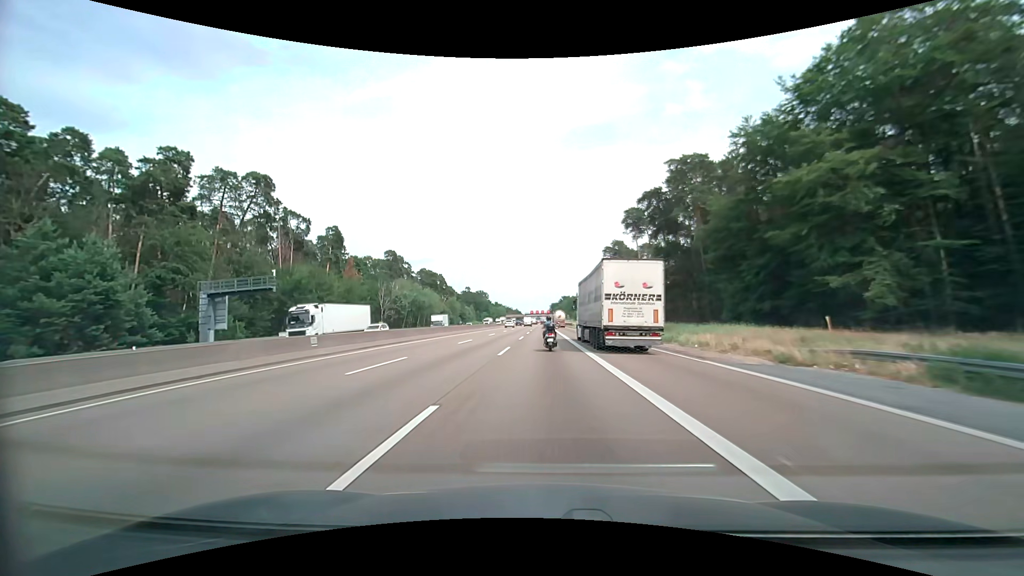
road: motorway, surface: asphalt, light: Day
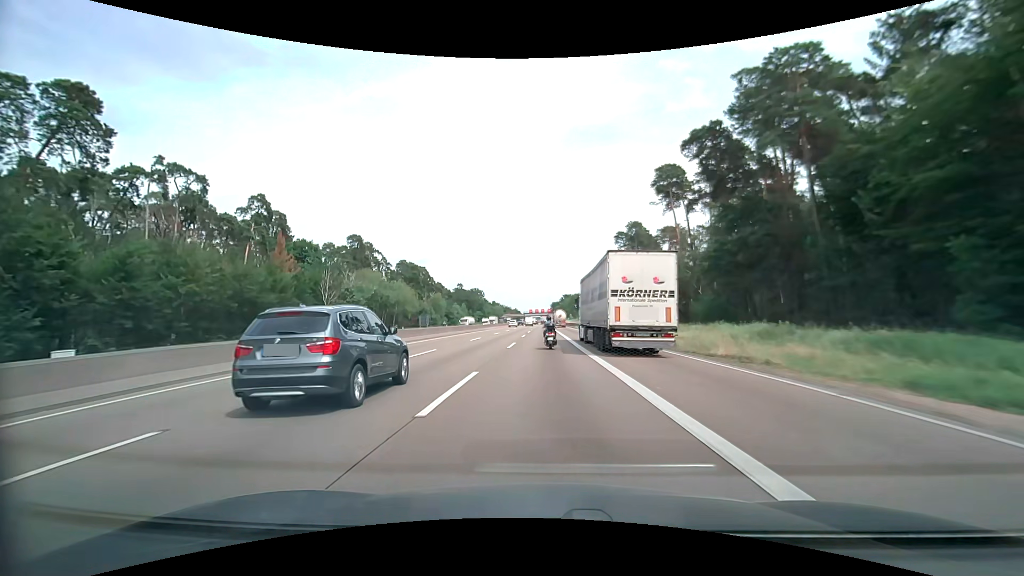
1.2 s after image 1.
(0.0, +30.5) m; 0°
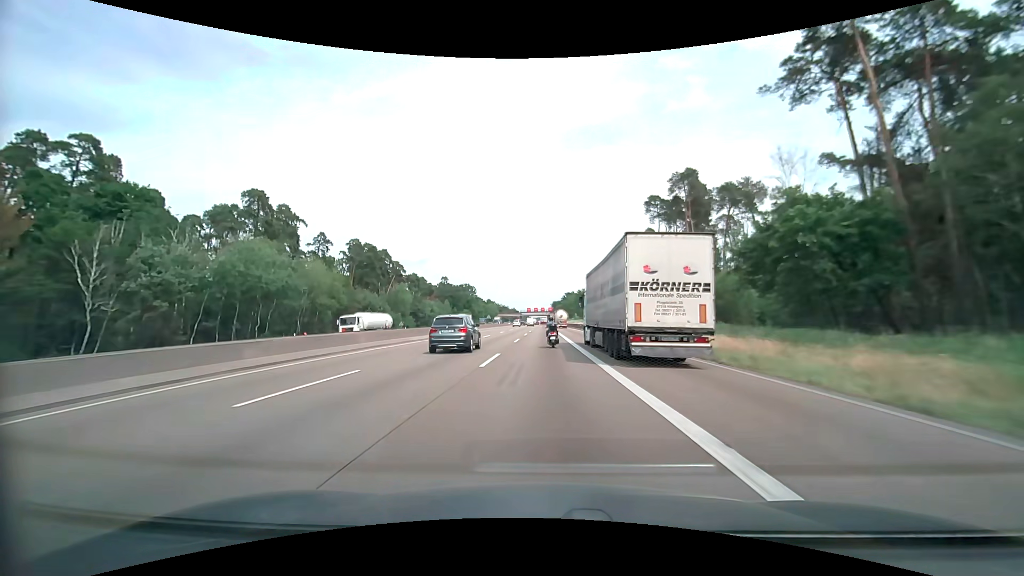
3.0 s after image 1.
(0.0, +46.0) m; 0°
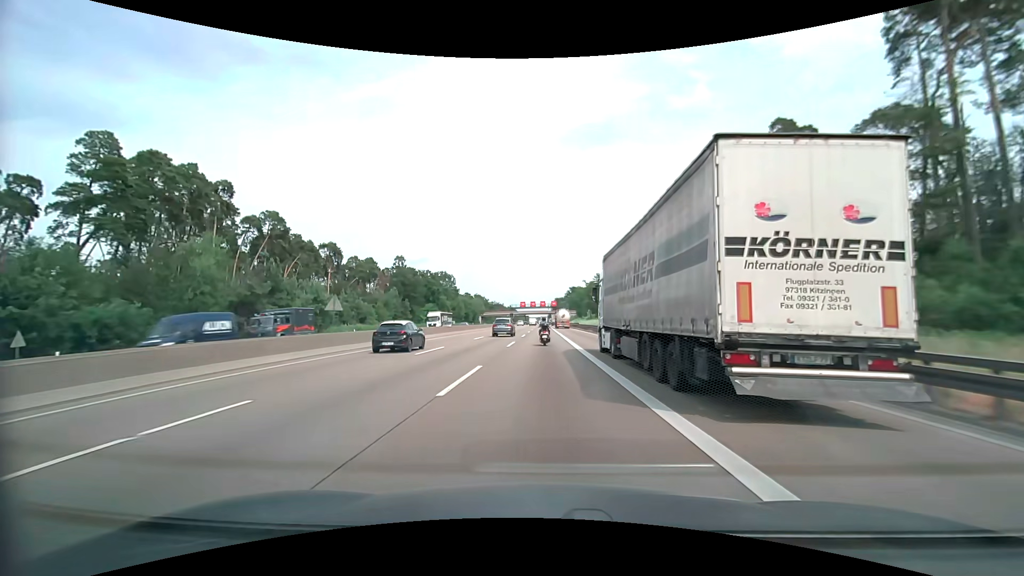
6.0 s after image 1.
(0.0, +77.5) m; 0°
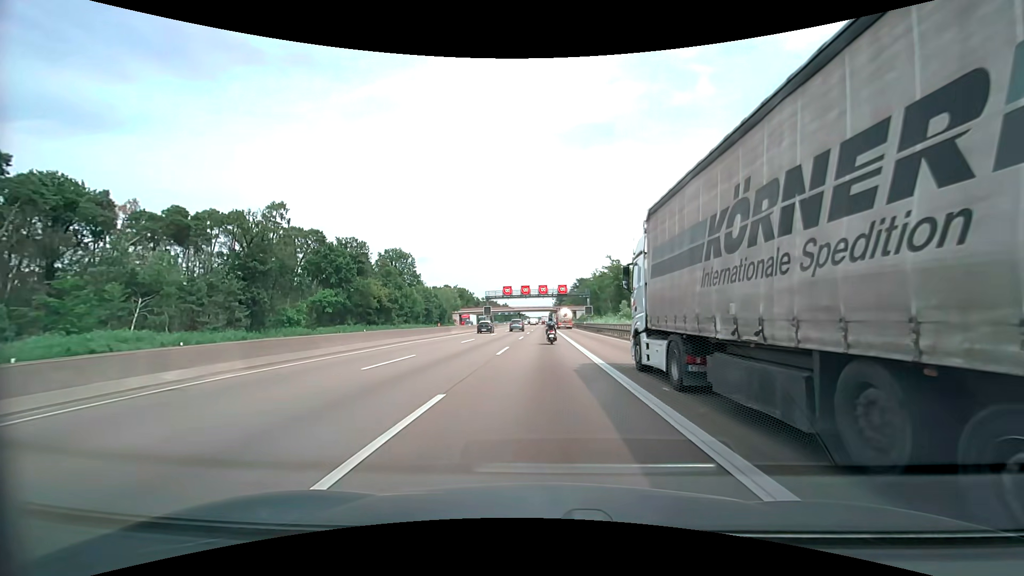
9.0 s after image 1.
(-0.1, +78.2) m; 0°
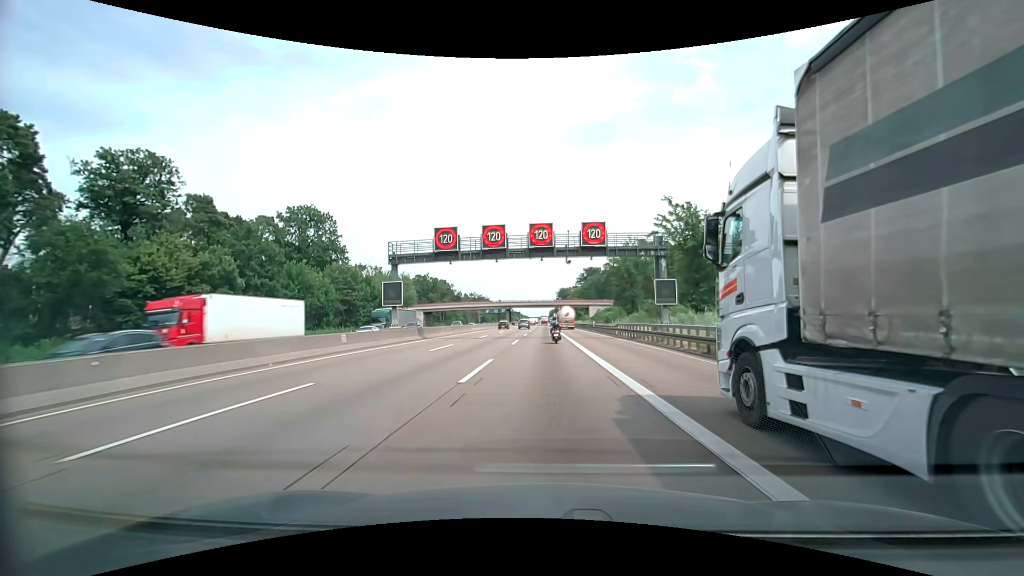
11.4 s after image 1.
(-0.5, +63.0) m; 0°
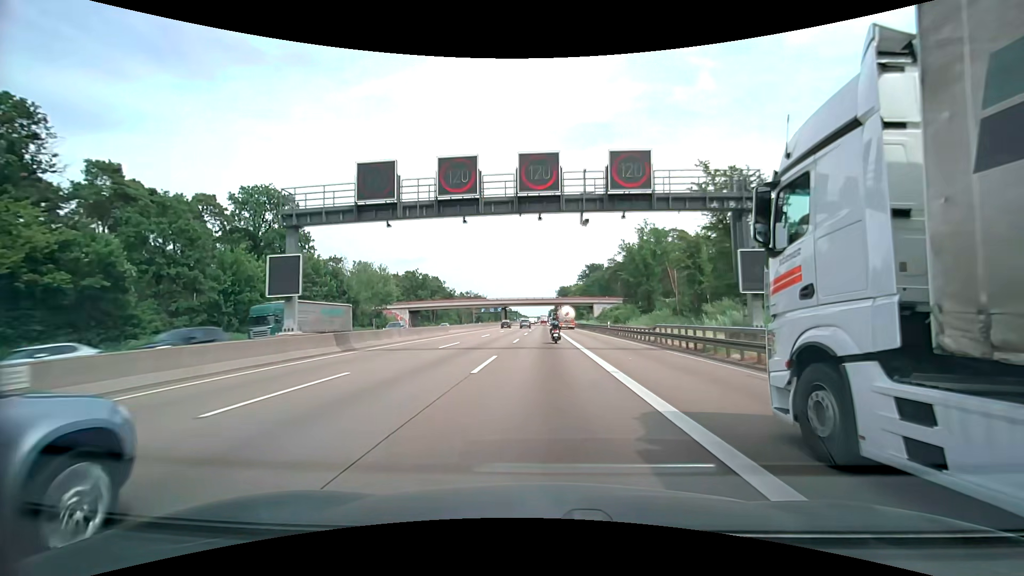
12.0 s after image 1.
(-0.1, +15.7) m; 0°
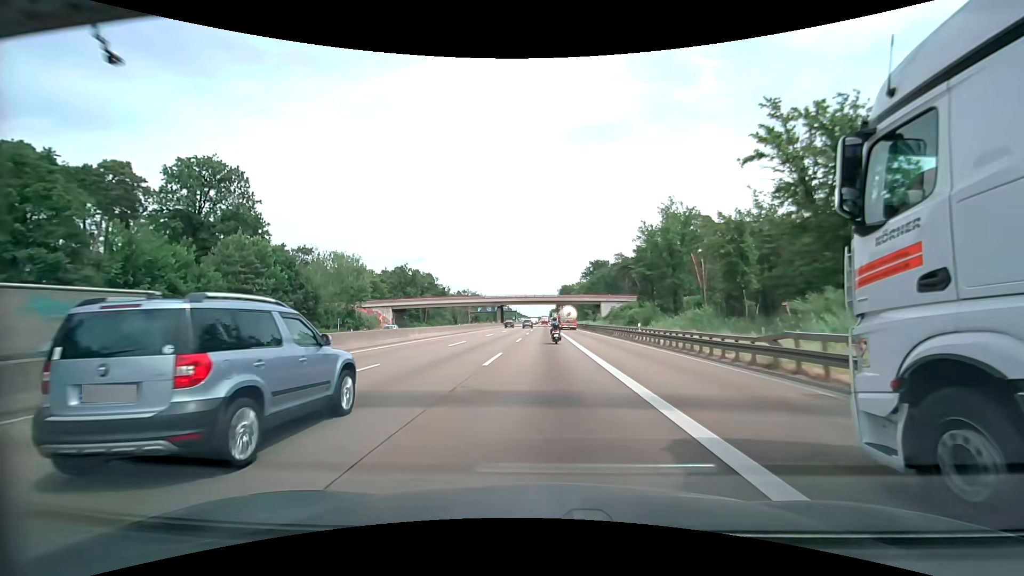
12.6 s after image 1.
(0.0, +15.7) m; 0°
(0, +10) (0, +20) (0, +30) (0, +40) (0, +50) (0, +60) (0, +70) (0, +80) (0, +90) (0, +100) m
